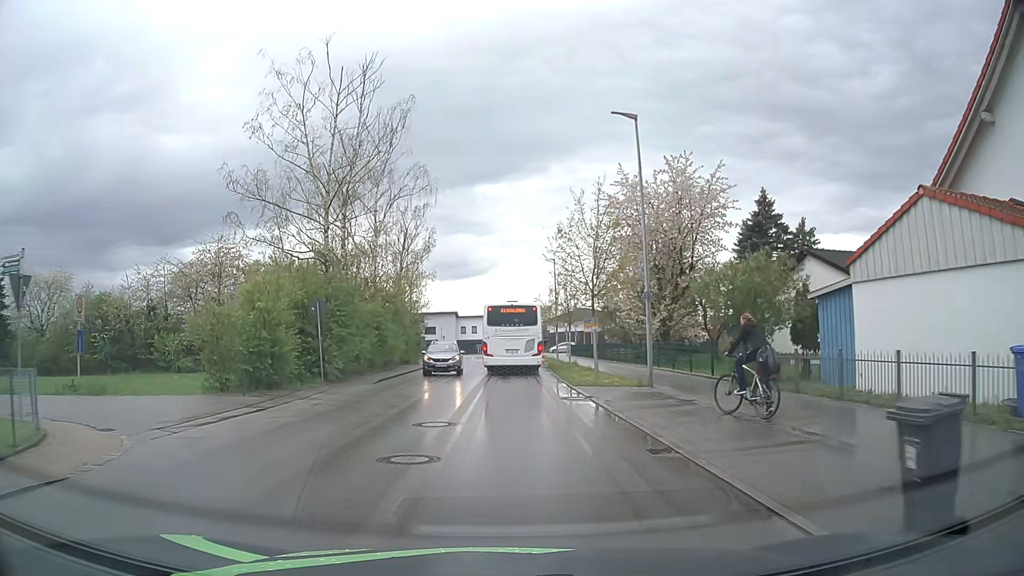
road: unclassified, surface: asphalt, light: Day
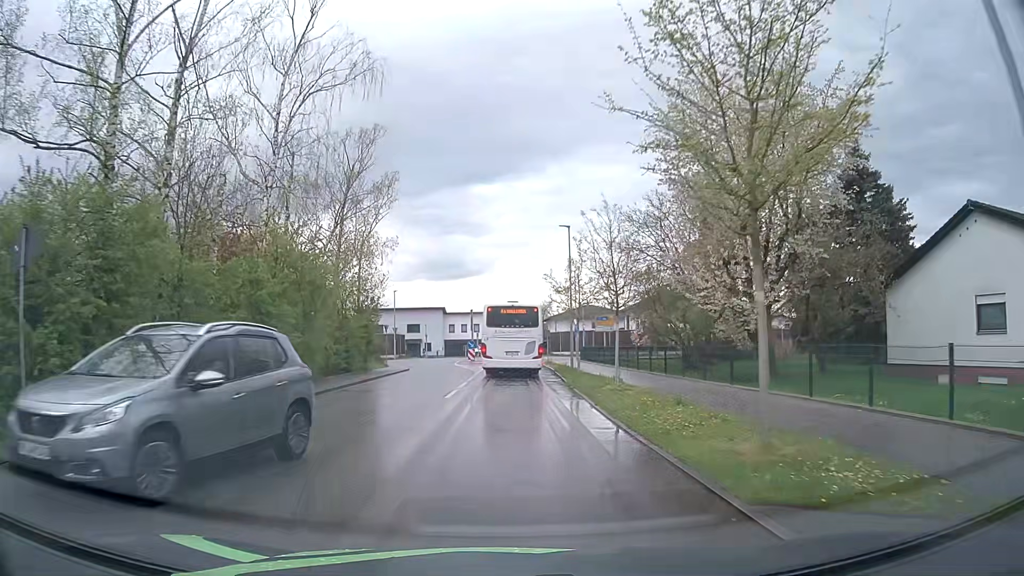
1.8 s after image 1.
(0.0, +15.6) m; 0°
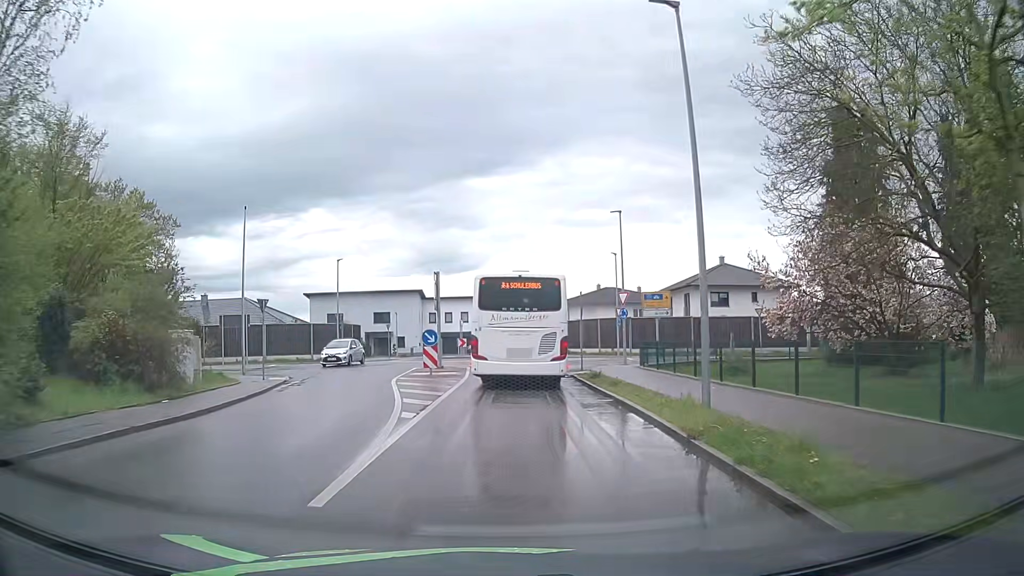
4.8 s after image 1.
(0.0, +25.5) m; 0°
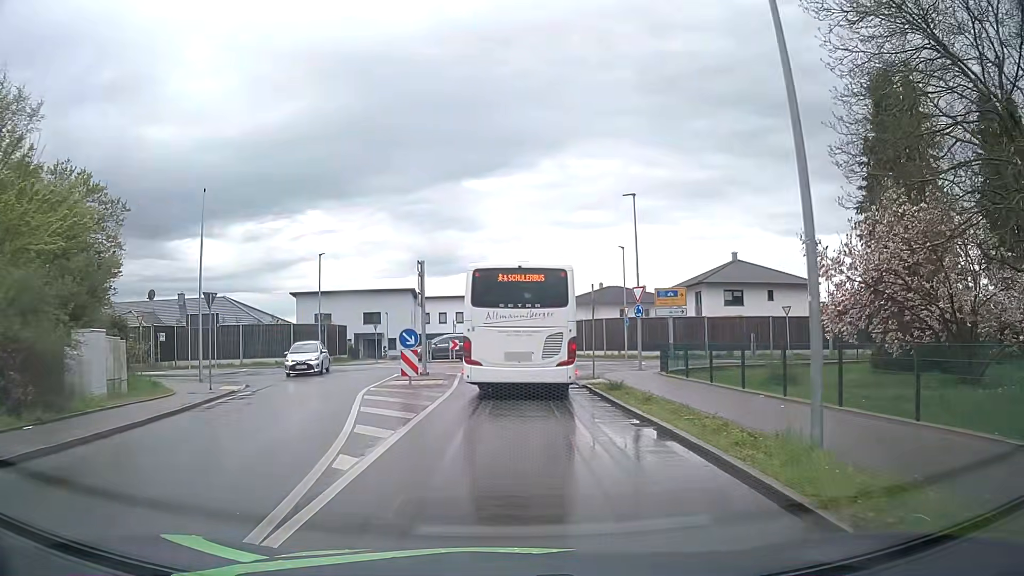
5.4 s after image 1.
(0.0, +4.5) m; 0°
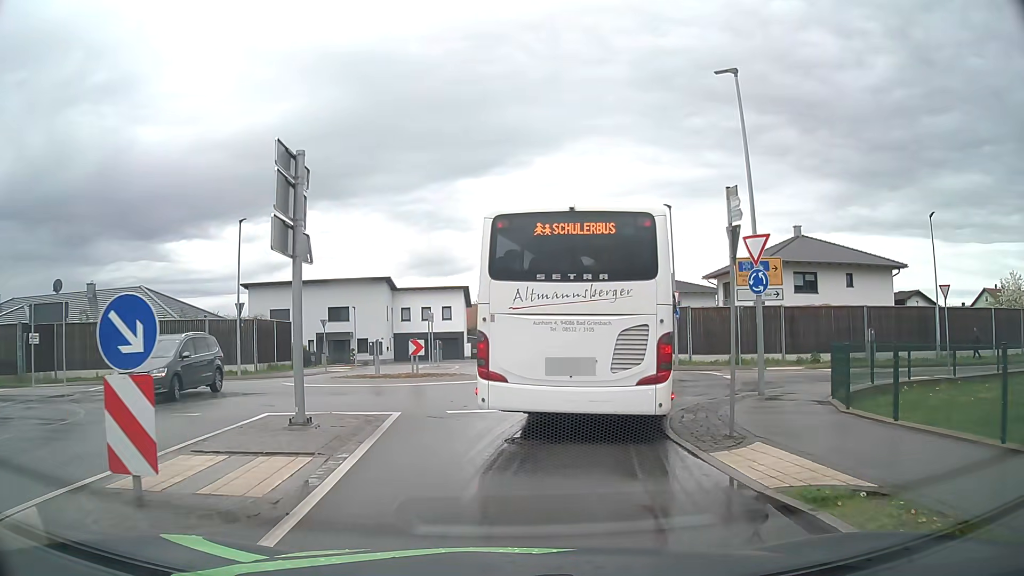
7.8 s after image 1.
(0.0, +14.7) m; 0°
